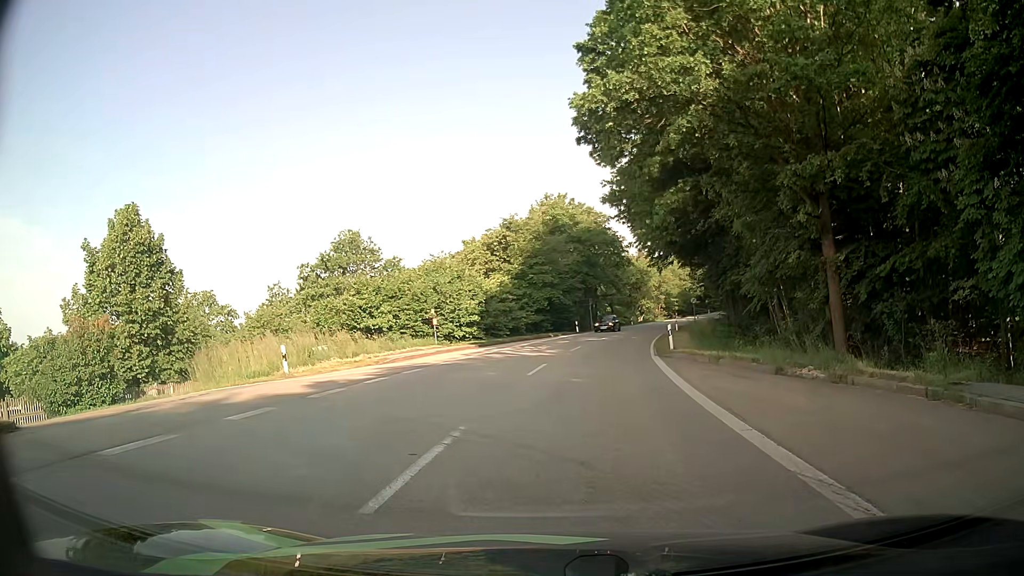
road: secondary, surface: asphalt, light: Day
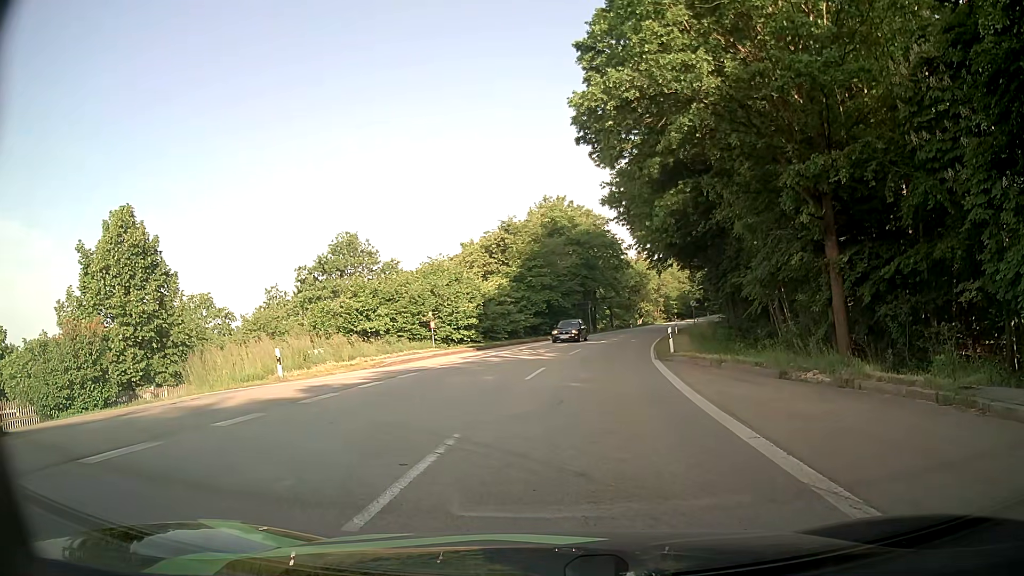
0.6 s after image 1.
(0.0, +0.3) m; 0°
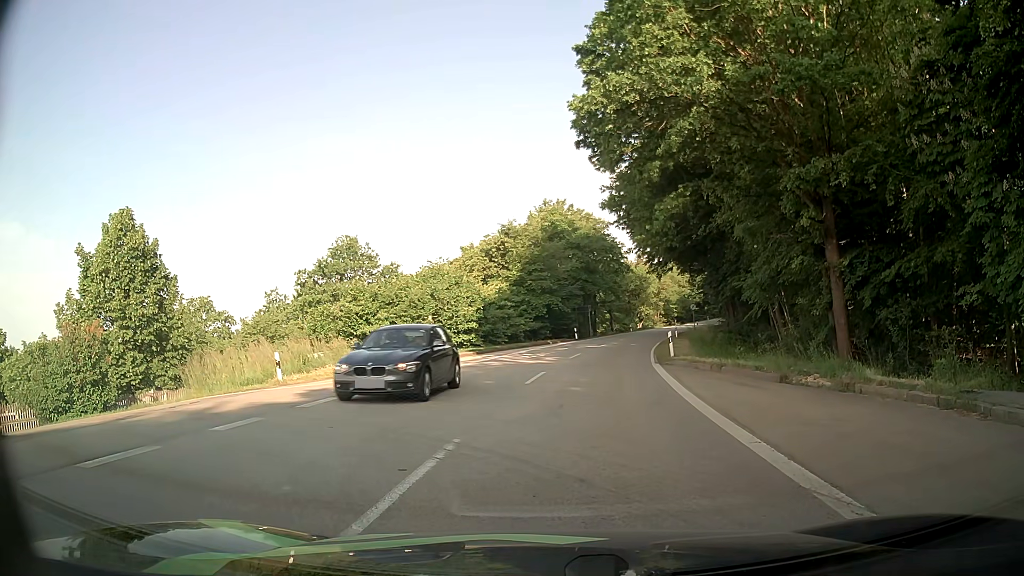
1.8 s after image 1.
(0.0, +0.1) m; 0°
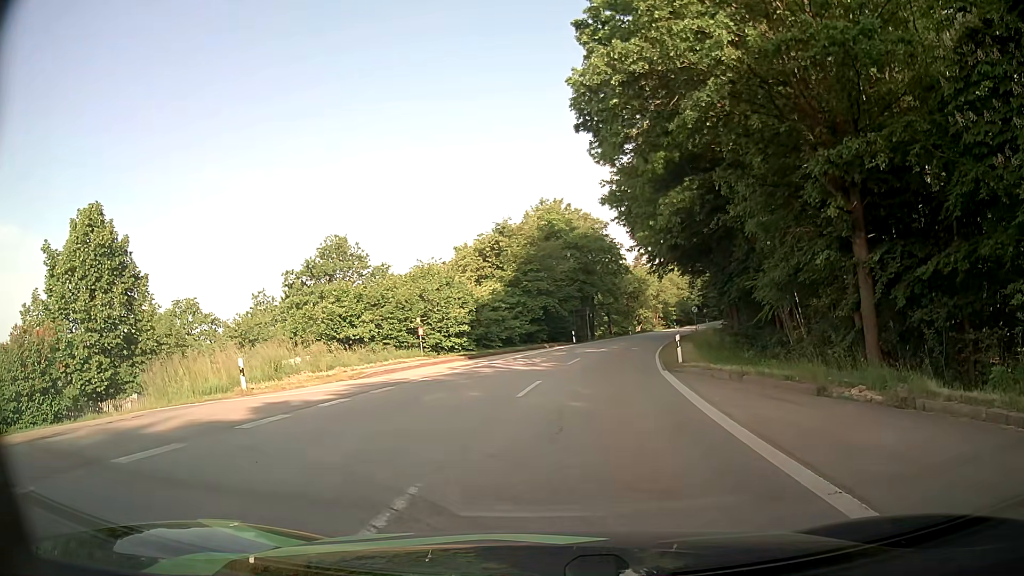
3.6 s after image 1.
(0.0, +2.6) m; 0°
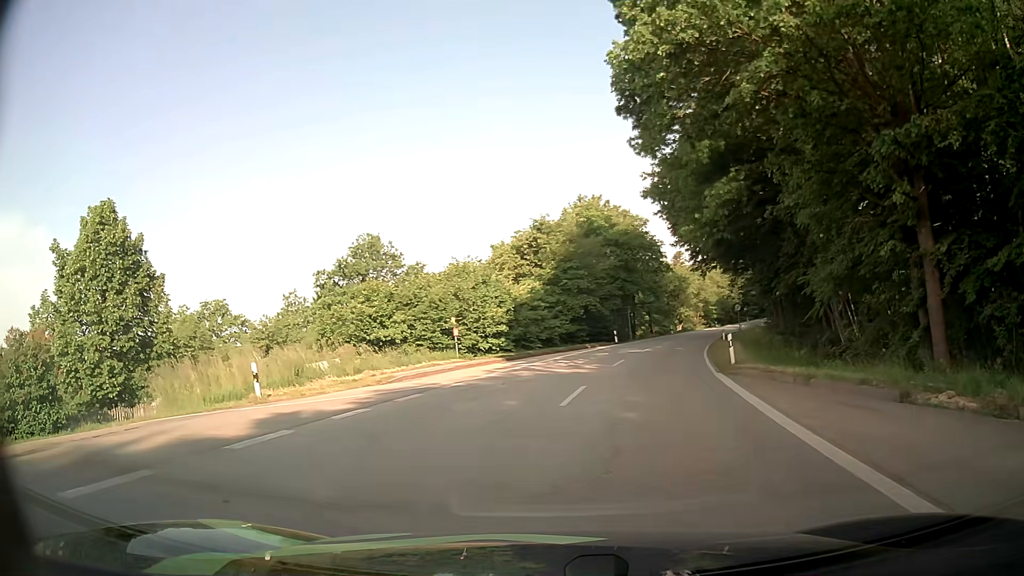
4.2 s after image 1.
(0.0, +1.8) m; -3°
